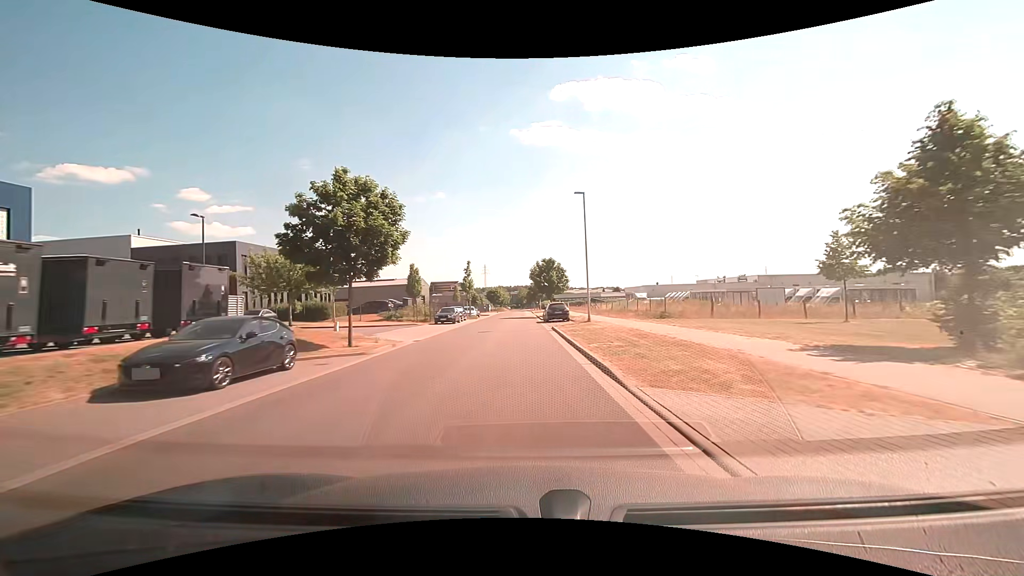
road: residential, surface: asphalt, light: Day
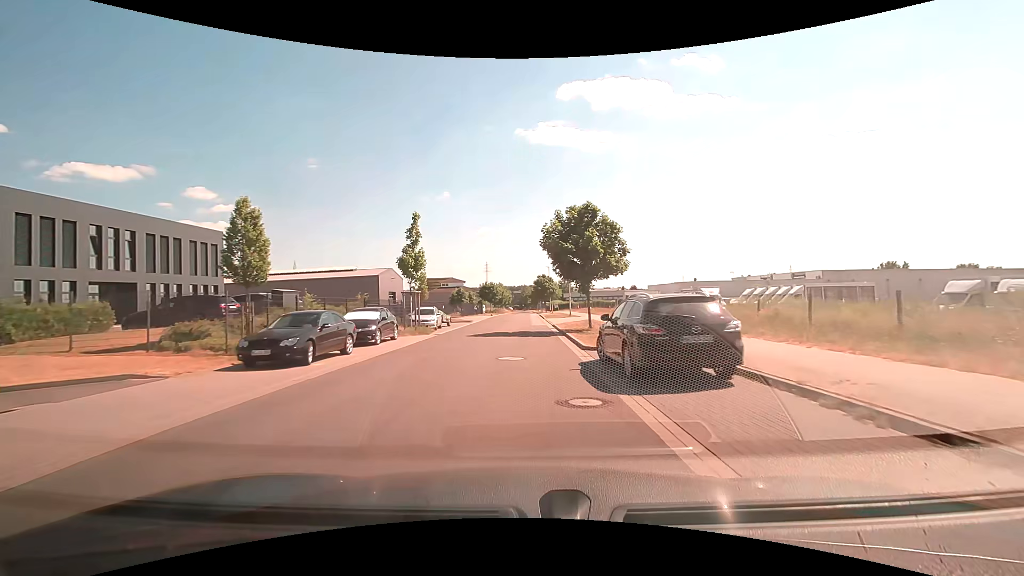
(-0.3, +29.0) m; 0°
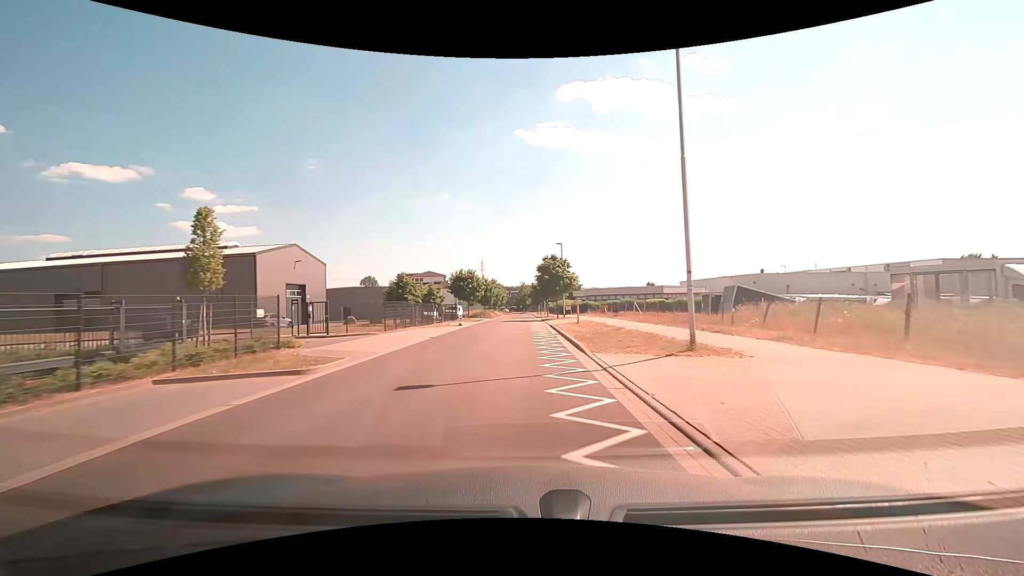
(-0.1, +34.2) m; 0°
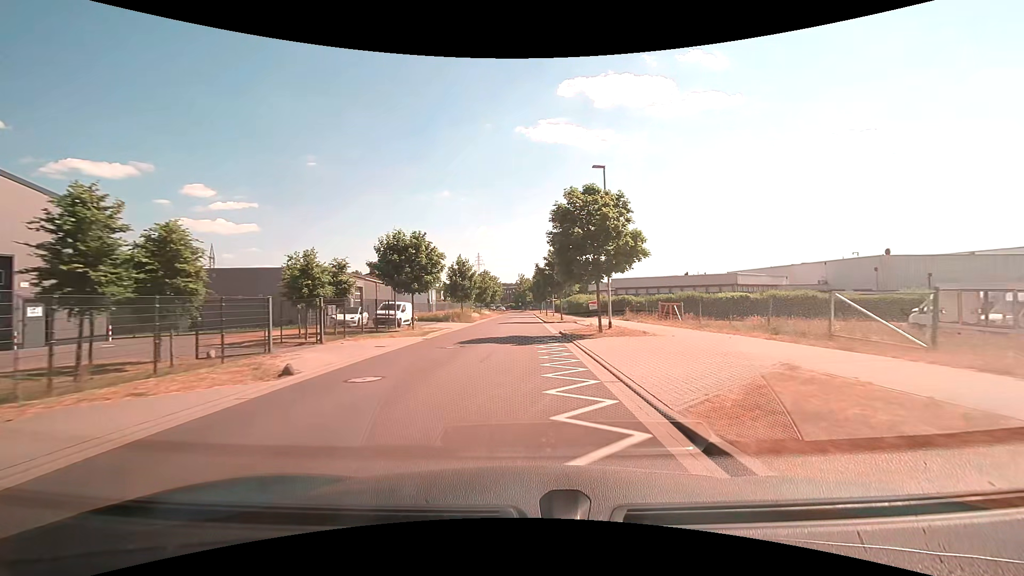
(0.0, +29.3) m; 0°
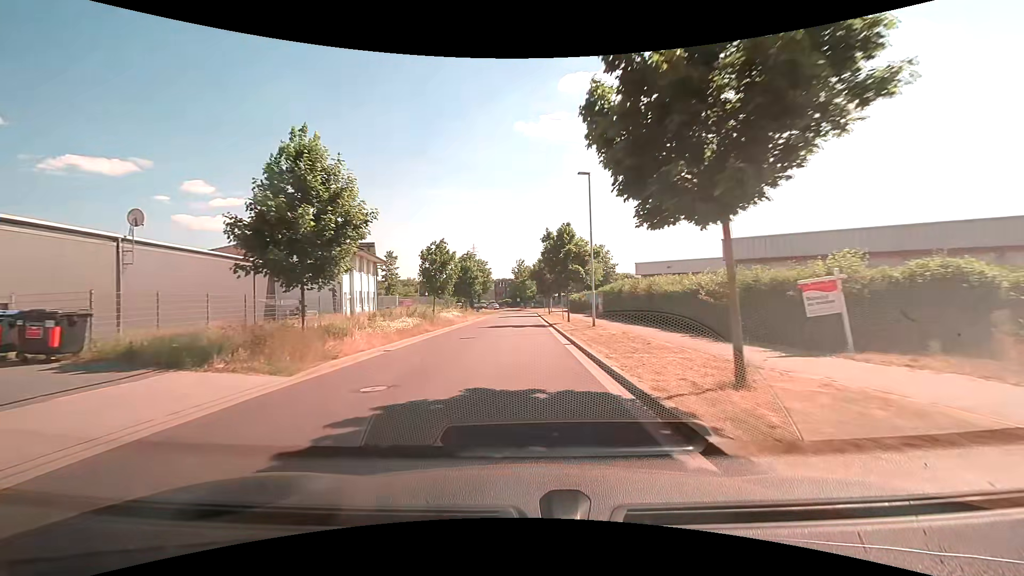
(+0.1, +37.1) m; 0°
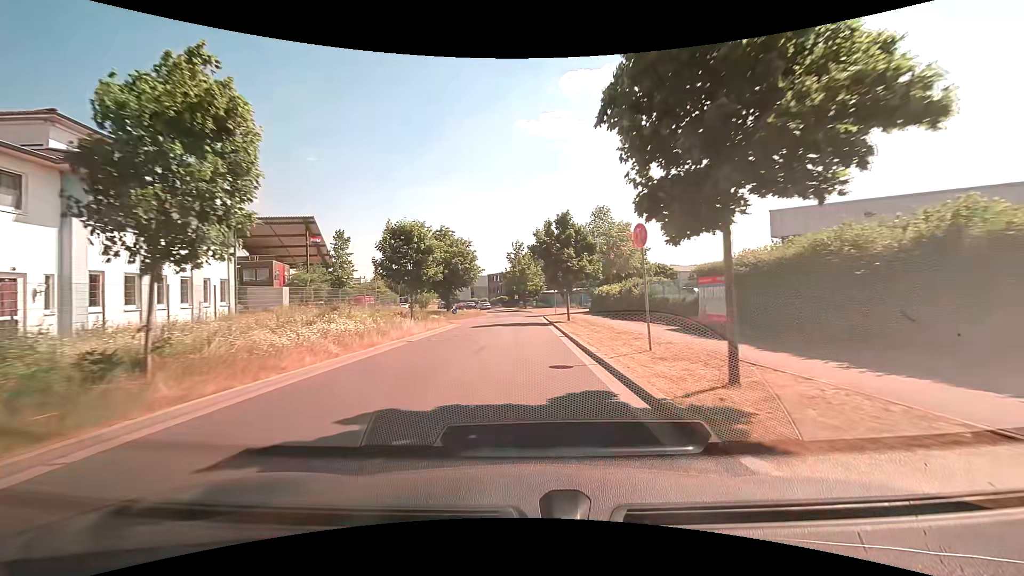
(+0.1, +27.2) m; 0°
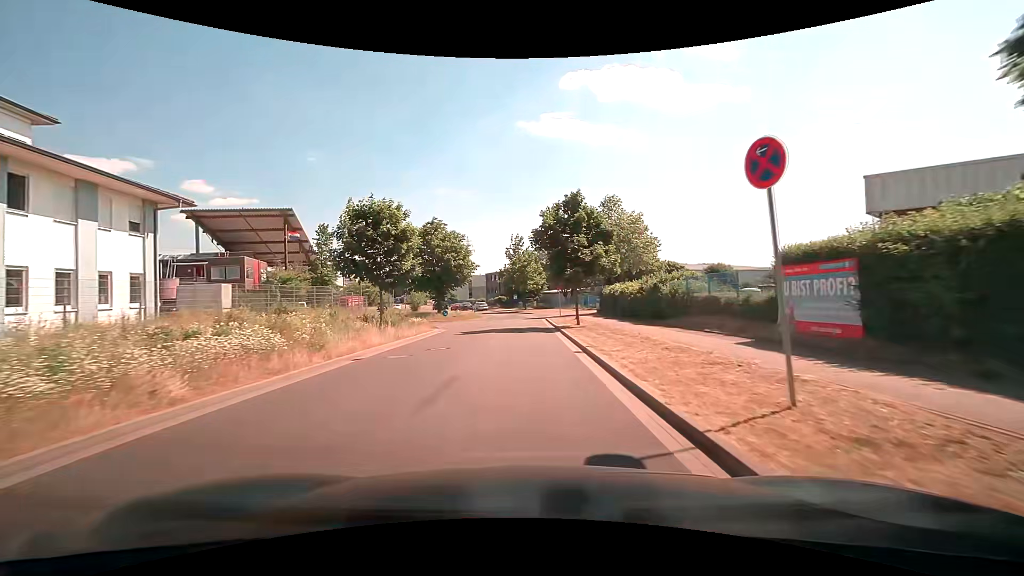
(0.0, +6.2) m; 0°
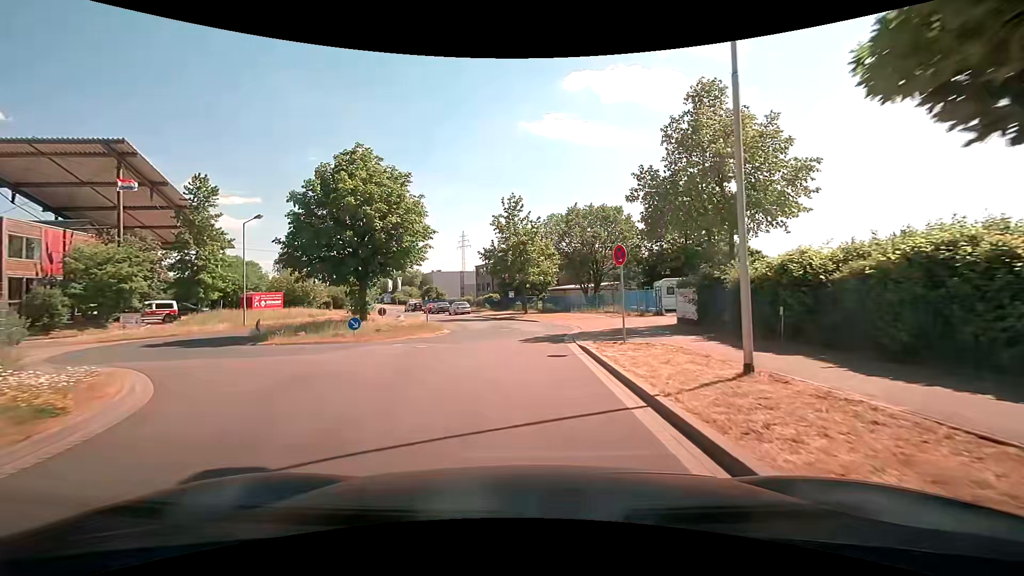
(-0.1, +25.7) m; 0°
